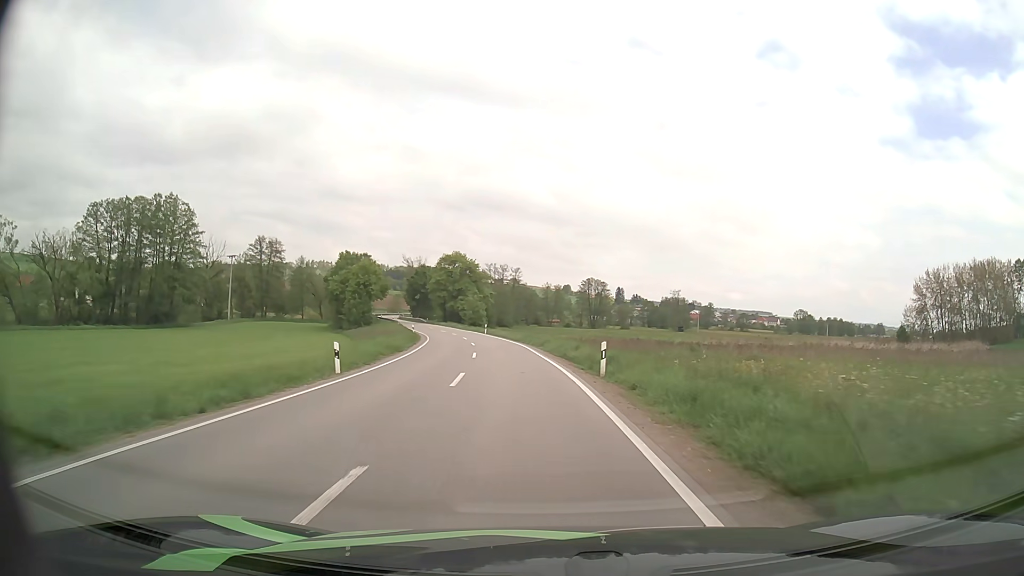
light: Day
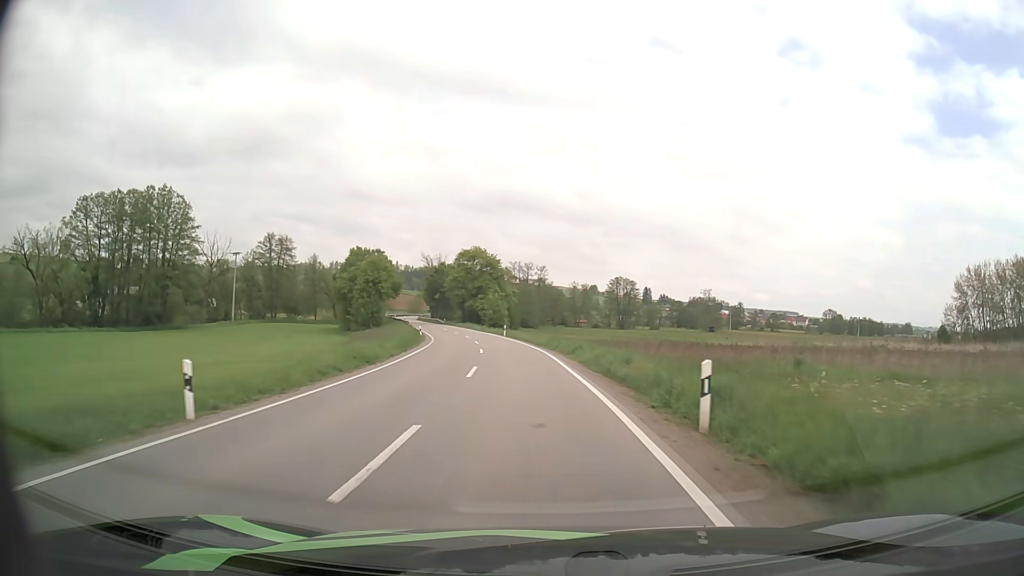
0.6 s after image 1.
(-0.2, +9.6) m; -2°
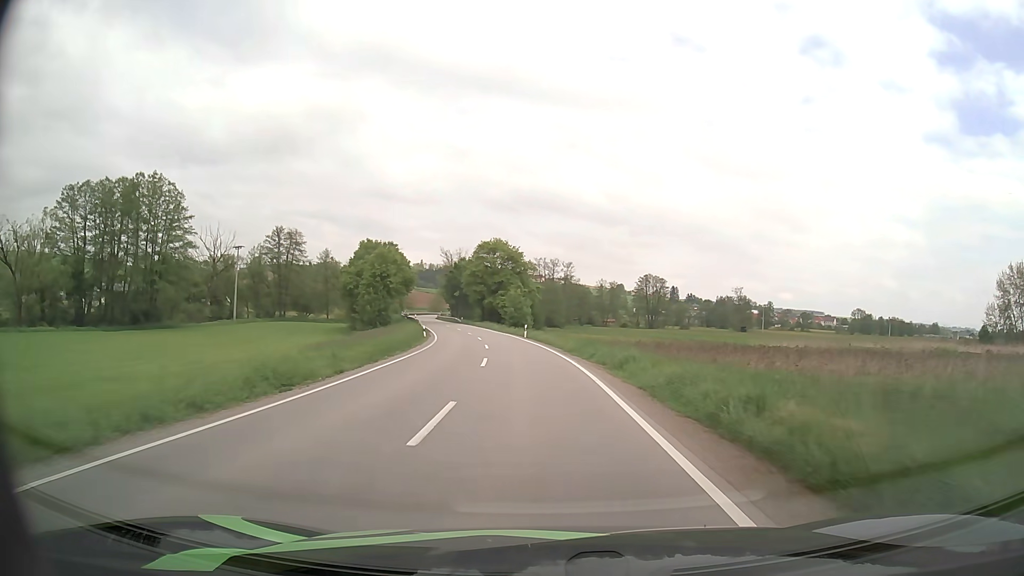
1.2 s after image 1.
(-0.2, +9.8) m; -2°
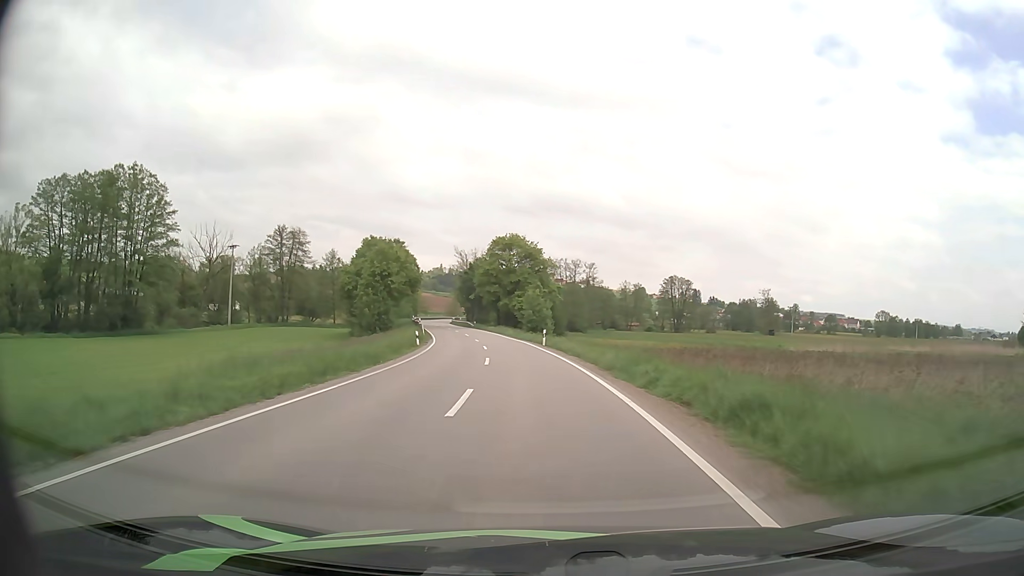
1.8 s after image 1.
(-0.2, +10.0) m; -2°
